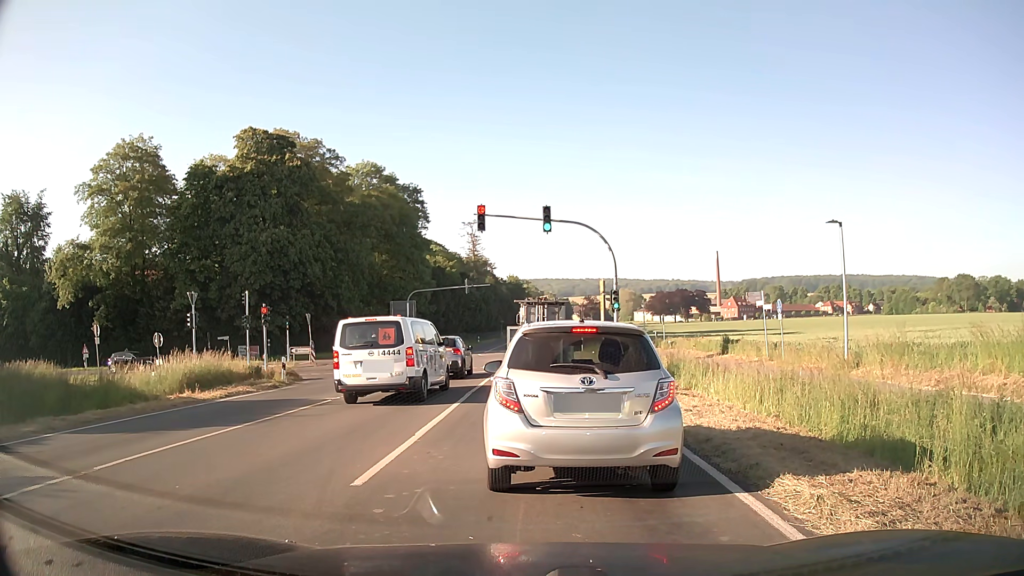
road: secondary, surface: asphalt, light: Day
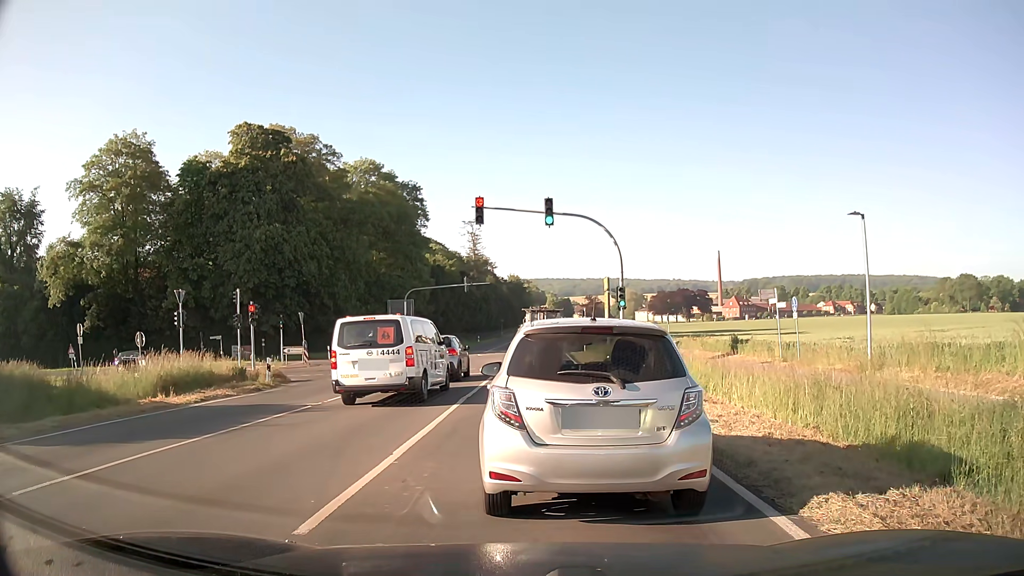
(0.0, +1.7) m; +1°
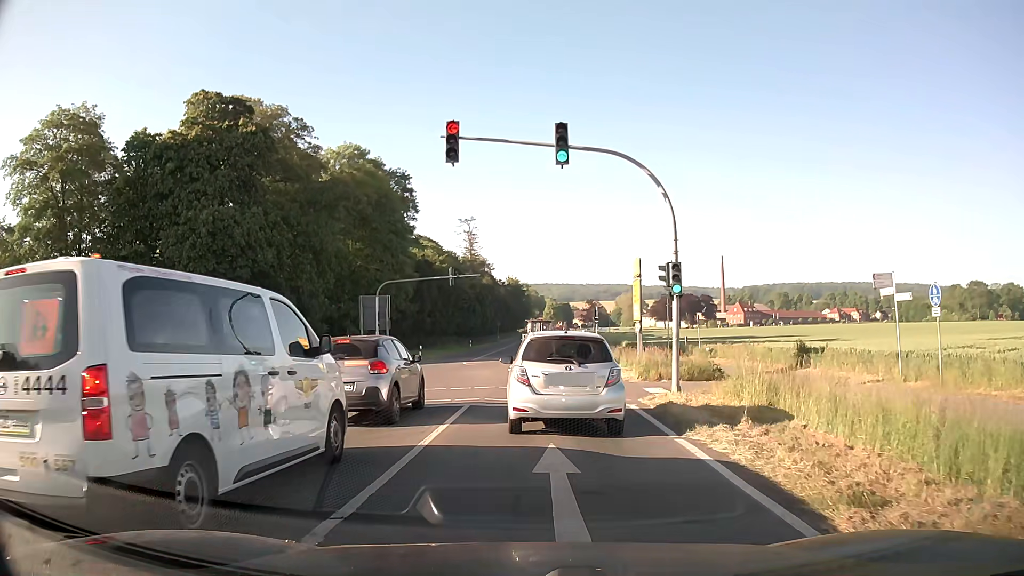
(-0.4, +11.1) m; -1°
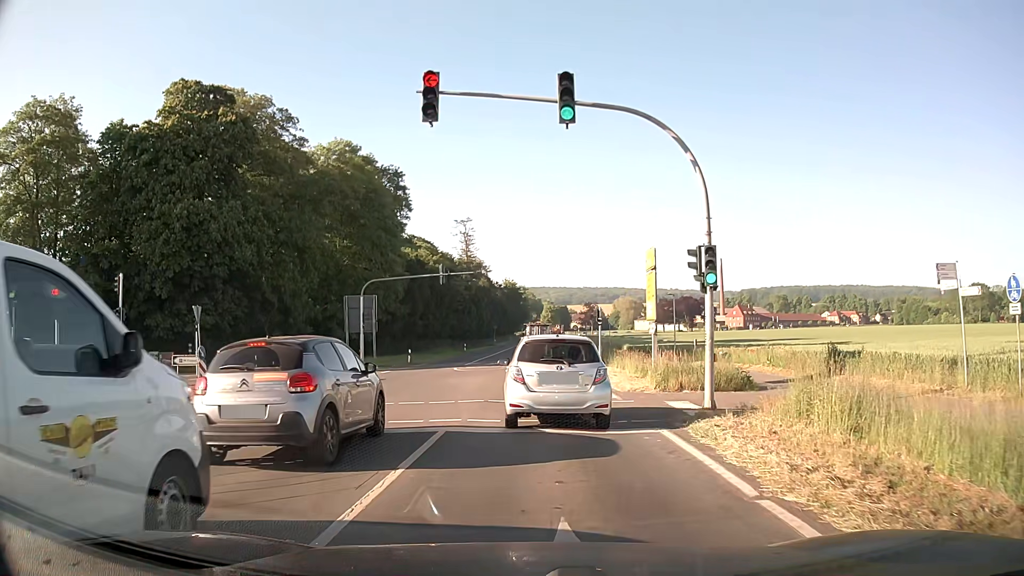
(0.0, +3.8) m; 0°
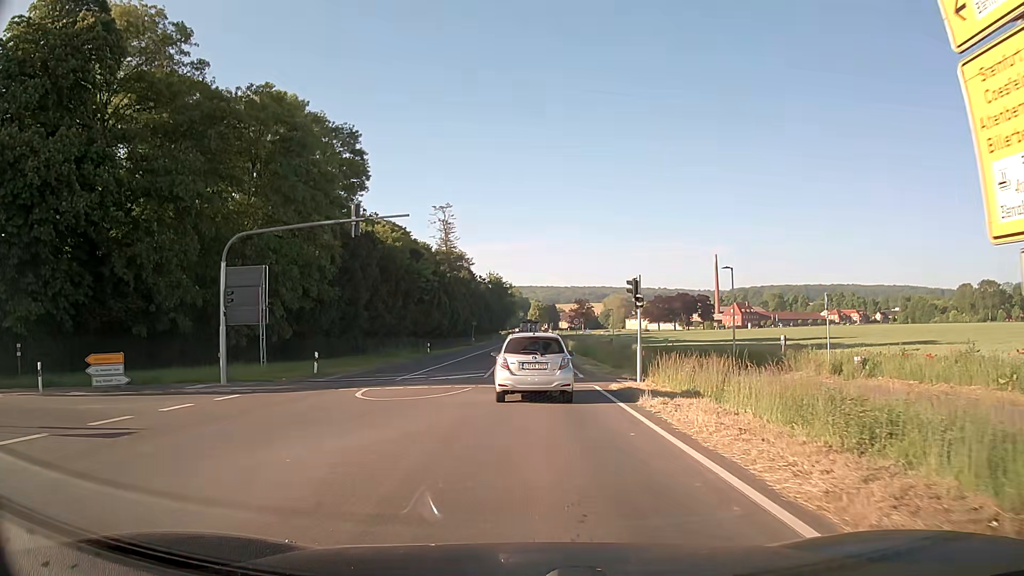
(+0.3, +19.4) m; +1°
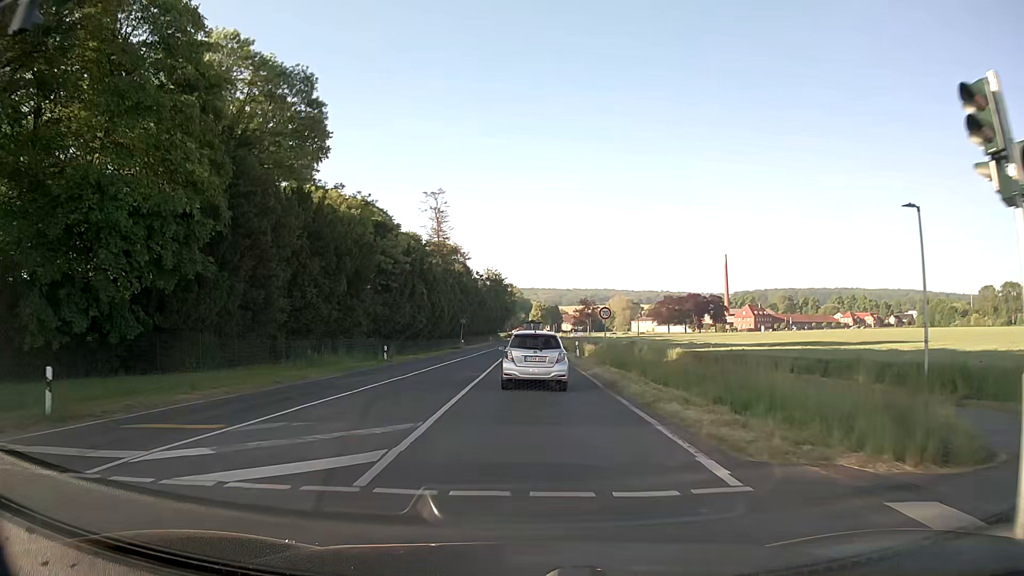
(+0.1, +18.6) m; 0°
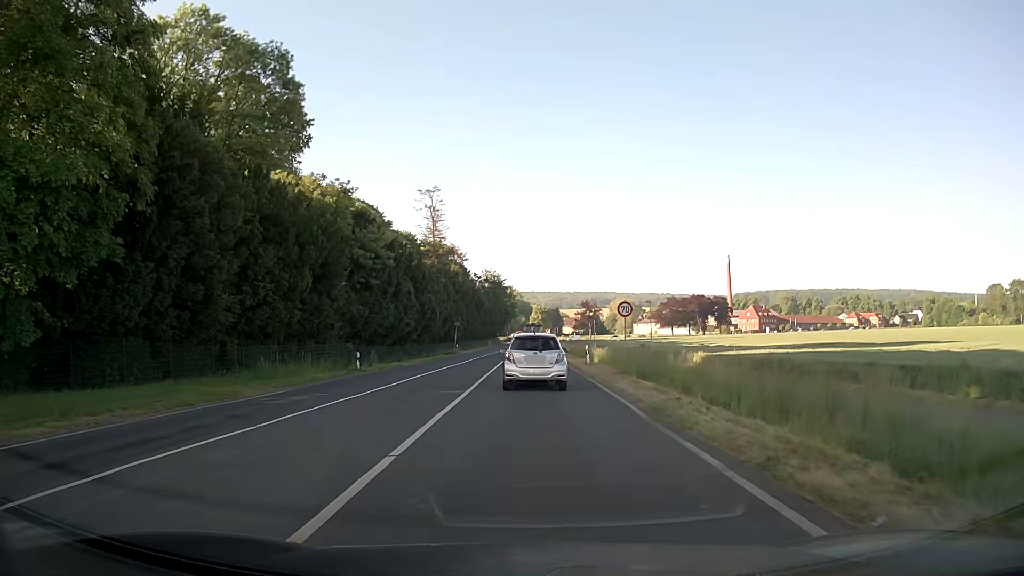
(0.0, +6.8) m; 0°
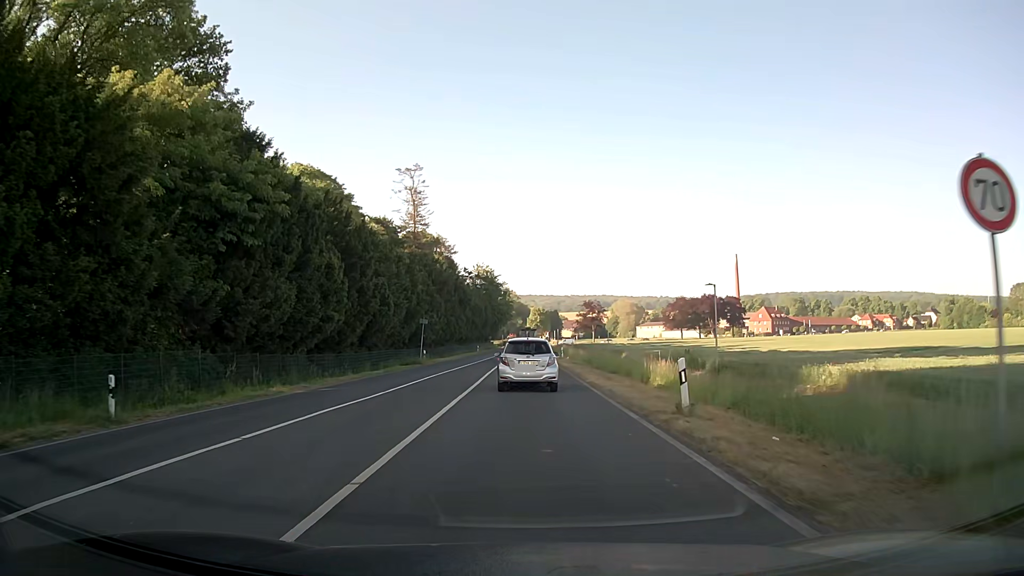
(0.0, +21.5) m; 0°
(0, +10) (0, +20) (0, +30) (0, +40) (0, +50) (0, +60) (-1, +70) (-1, +80) (-1, +90) (-1, +100) m
